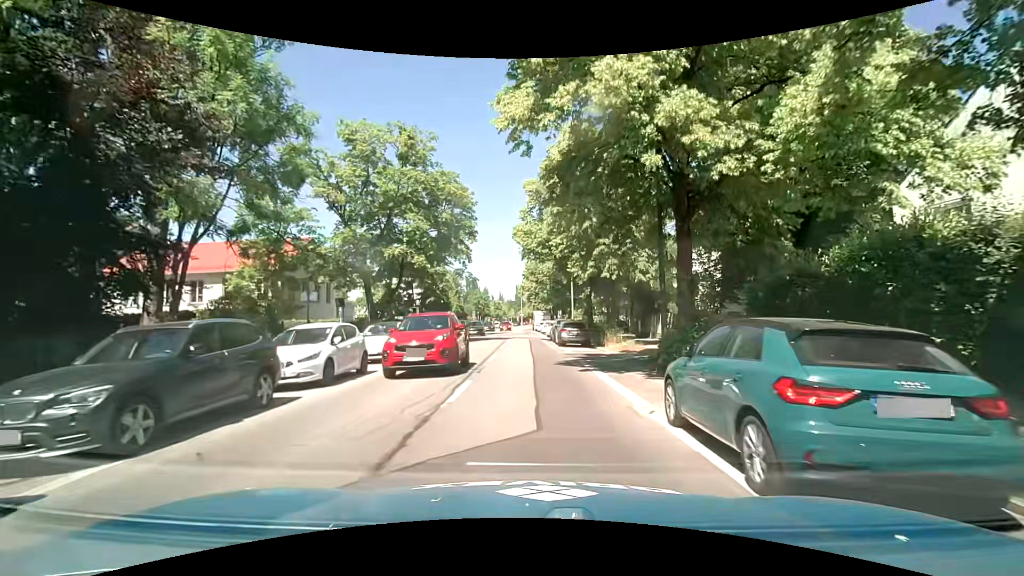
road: secondary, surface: asphalt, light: Day
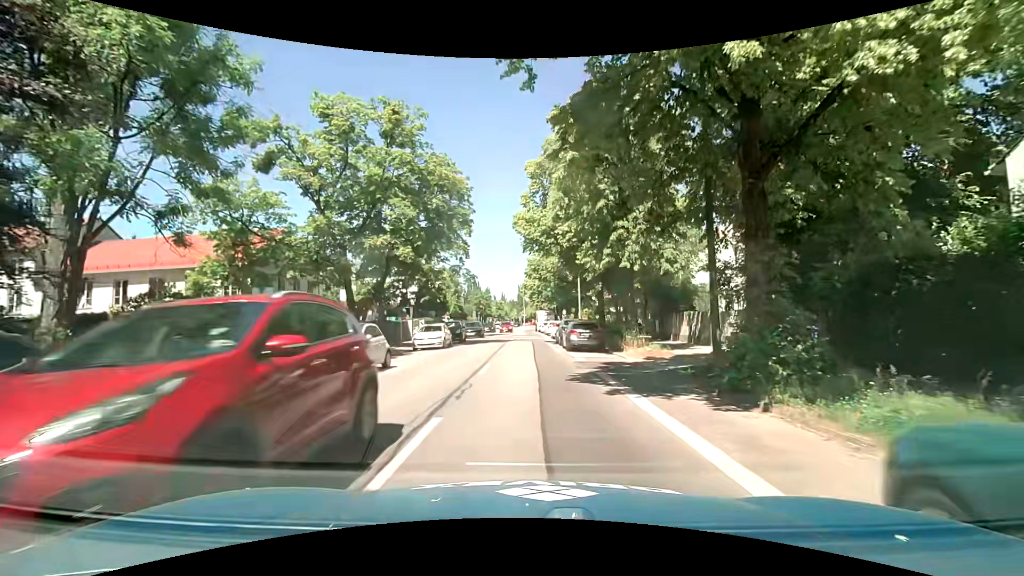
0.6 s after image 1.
(0.0, +4.3) m; 0°
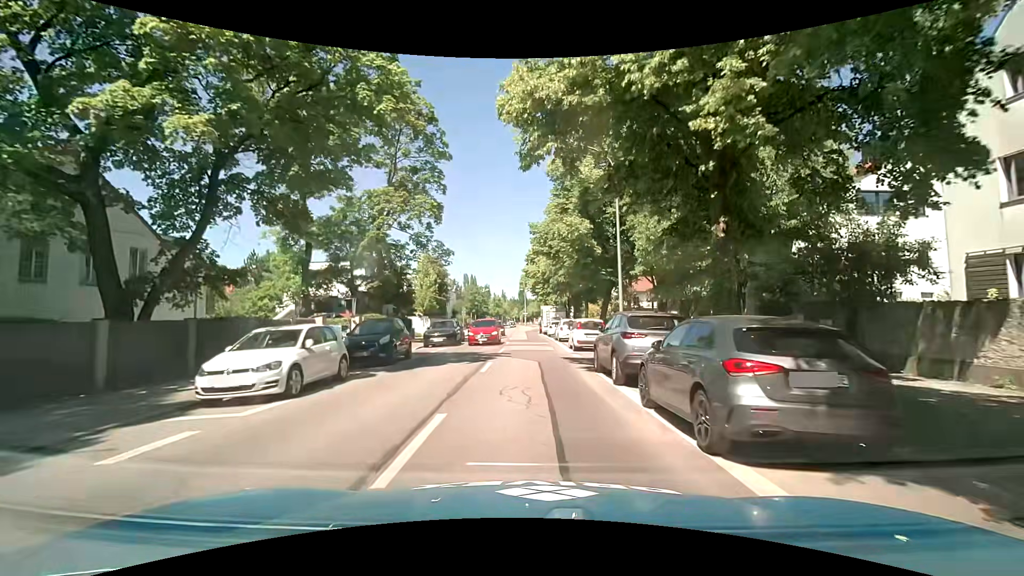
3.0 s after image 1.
(-0.1, +18.2) m; -1°
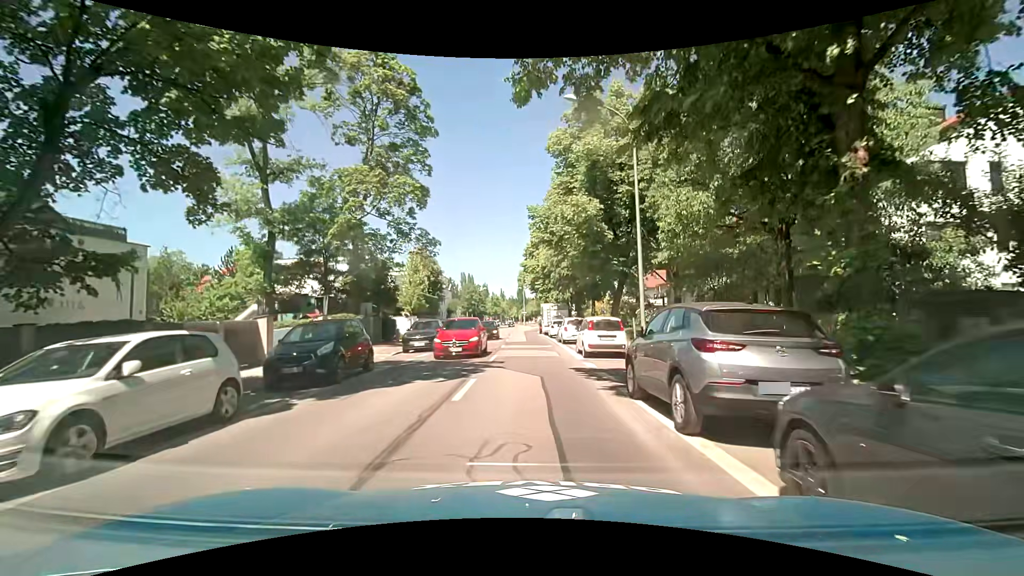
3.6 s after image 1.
(0.0, +4.7) m; +1°
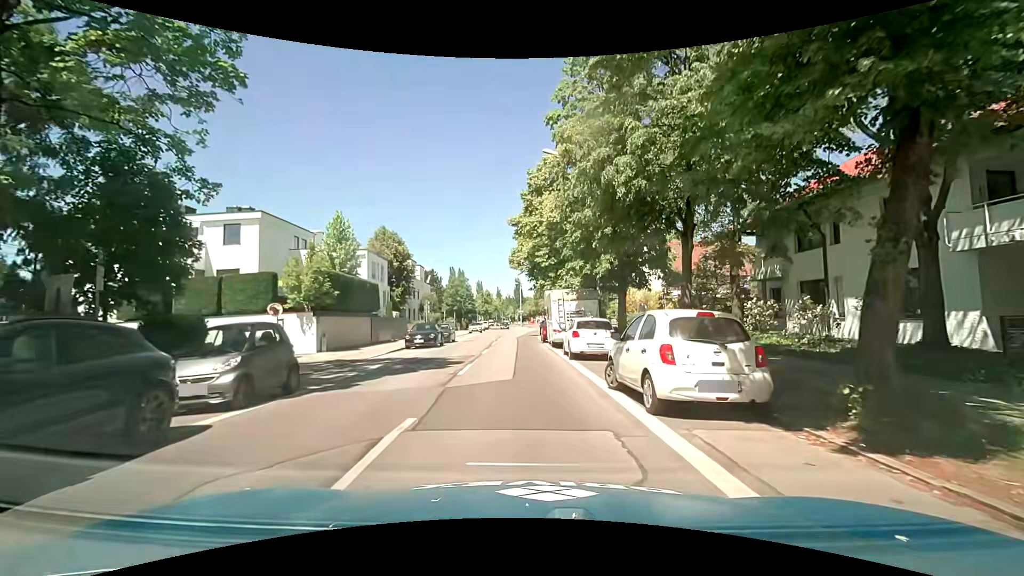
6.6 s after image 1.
(-0.1, +21.5) m; 0°
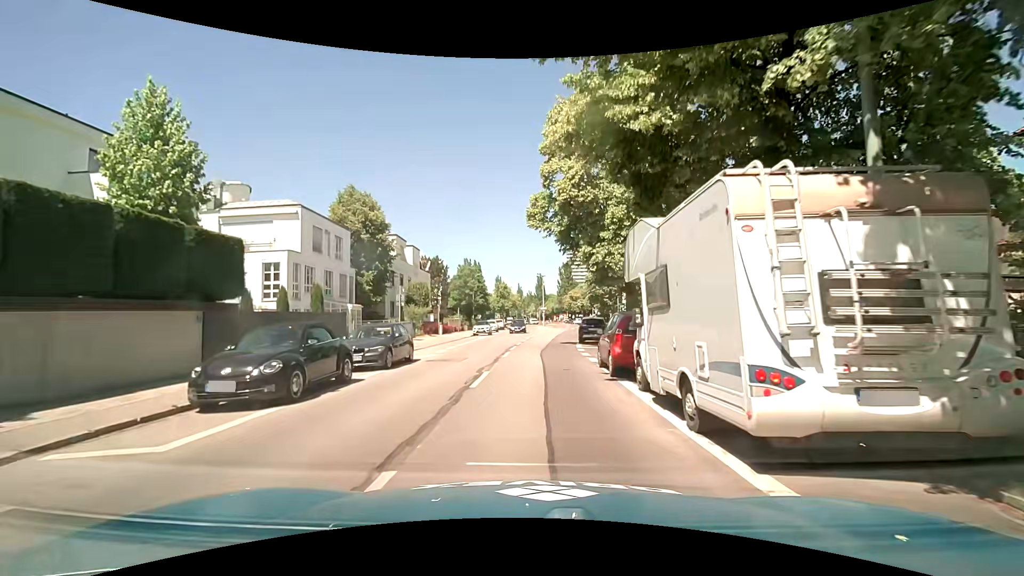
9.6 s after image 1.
(-0.7, +19.6) m; -2°
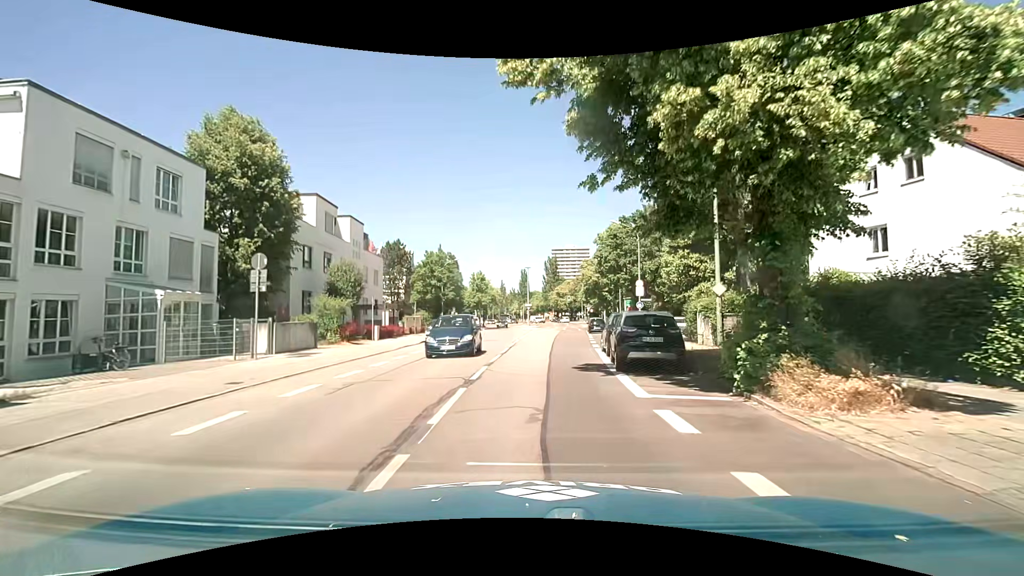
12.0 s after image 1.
(-0.1, +16.7) m; +2°
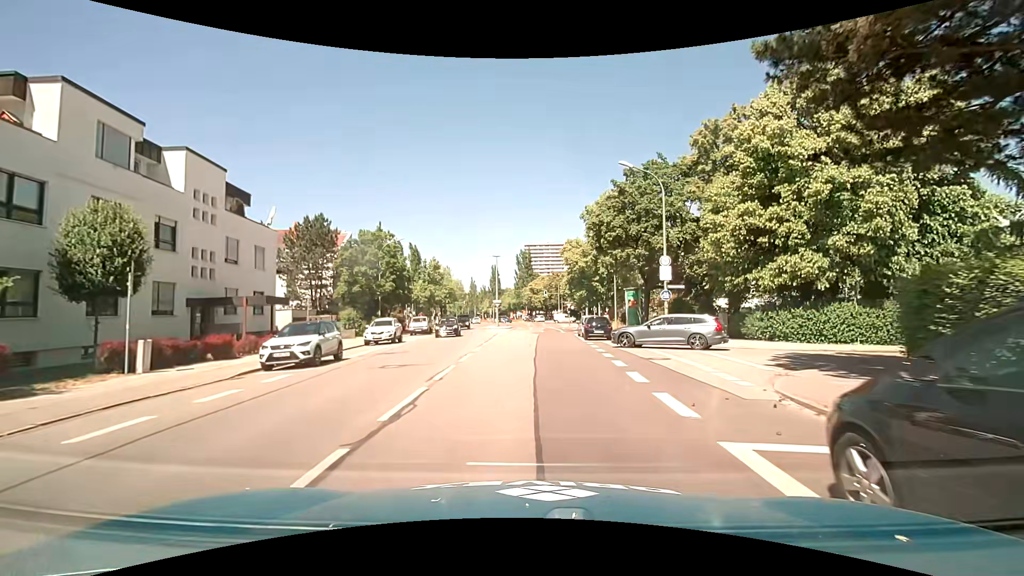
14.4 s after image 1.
(+0.3, +17.8) m; +3°
(0, +10) (0, +20) (0, +30) (0, +40) (0, +50) (+1, +60) (+1, +70) (0, +80) (0, +90) (-1, +100) m
